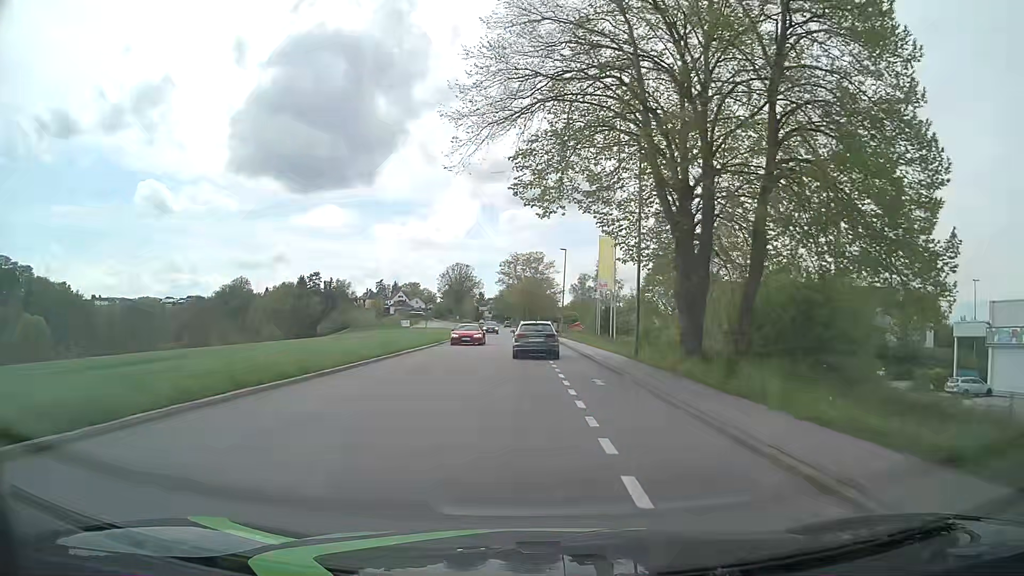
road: tertiary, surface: asphalt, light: Day
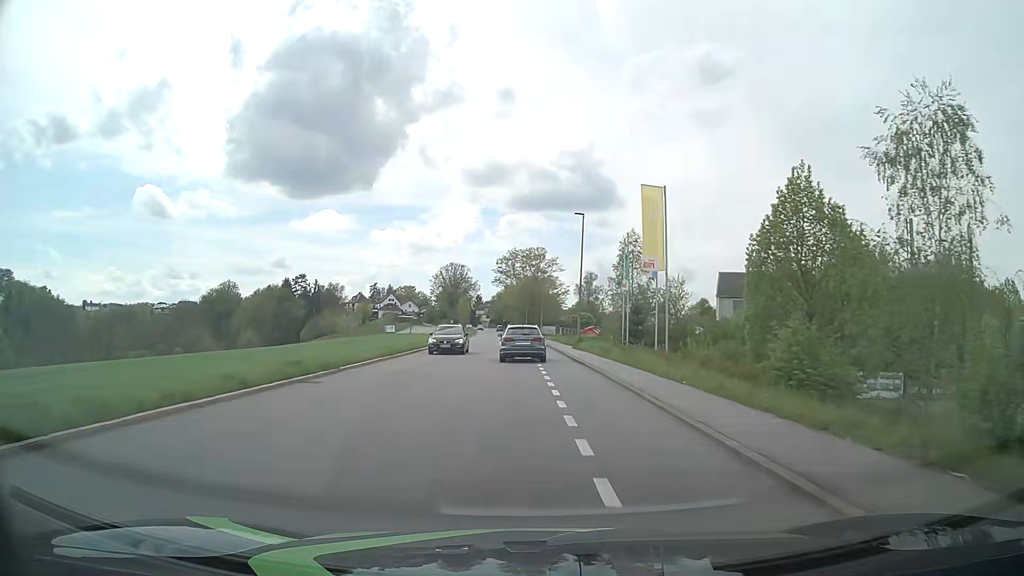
(-0.1, +22.1) m; 0°
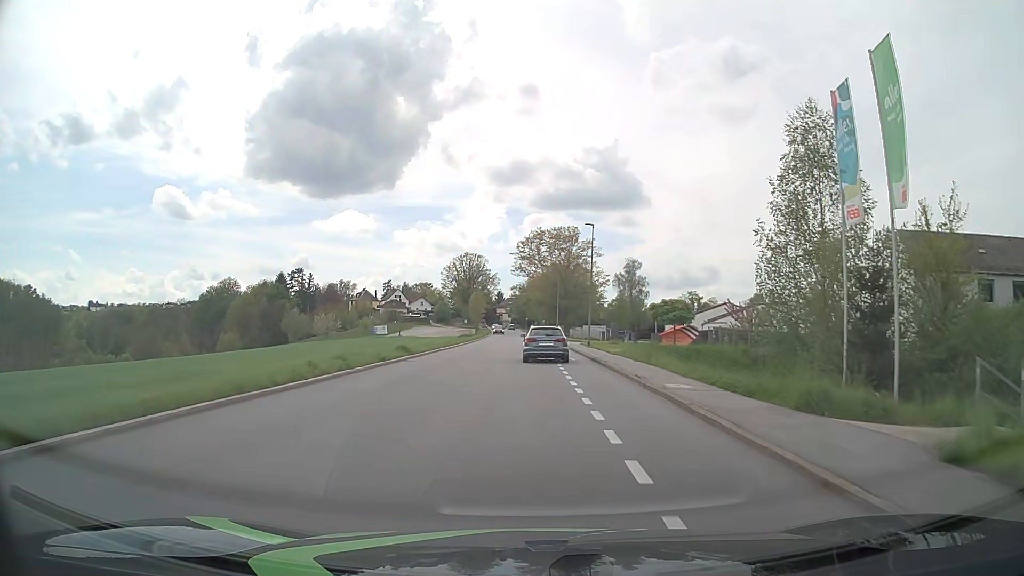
(-1.1, +37.5) m; -2°
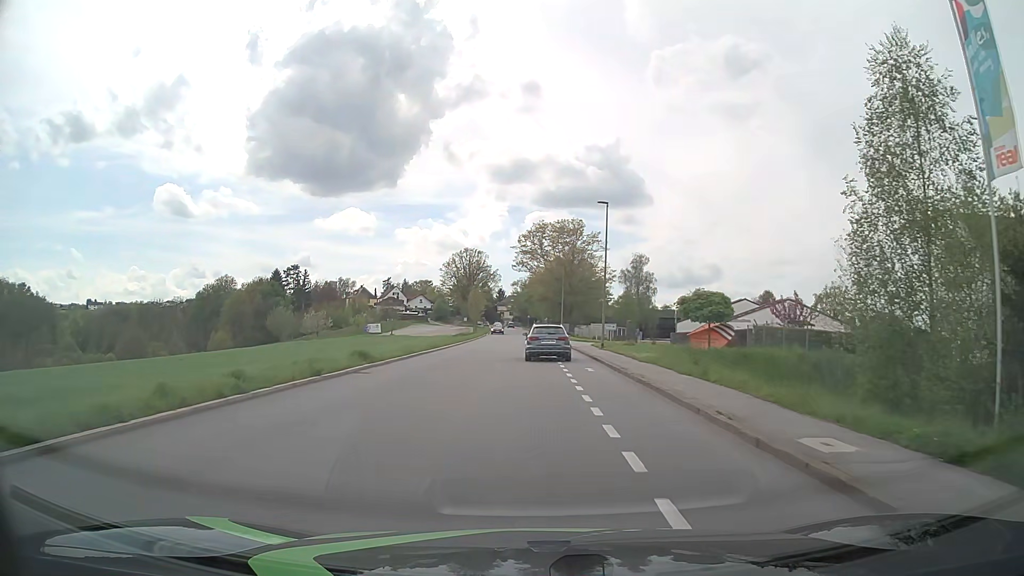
(0.0, +7.6) m; 0°
(0, +10) (0, +20) (0, +30) (0, +40) (0, +50) (0, +60) (0, +70) (0, +80) (-1, +90) (-1, +100) m
